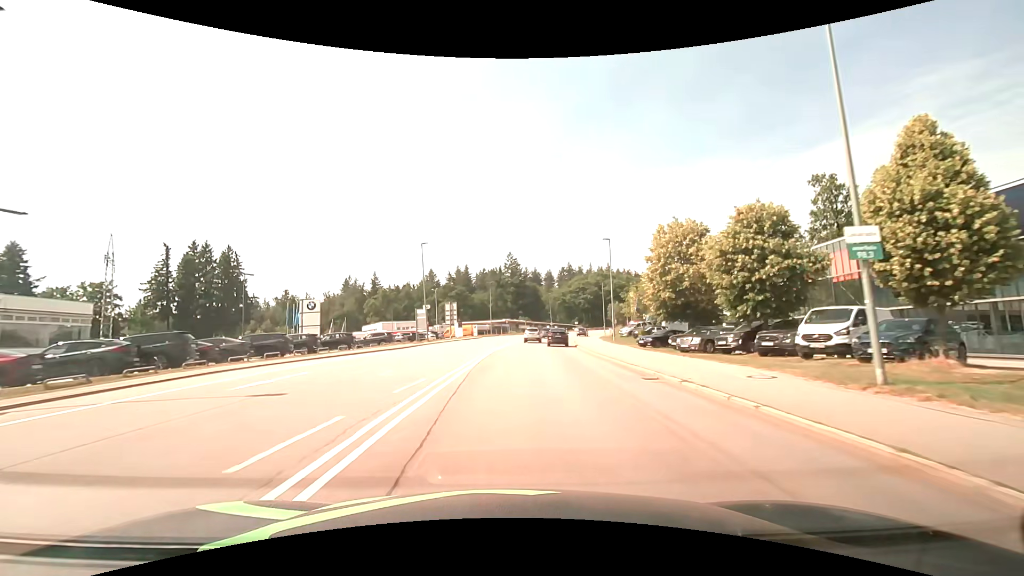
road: secondary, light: Day
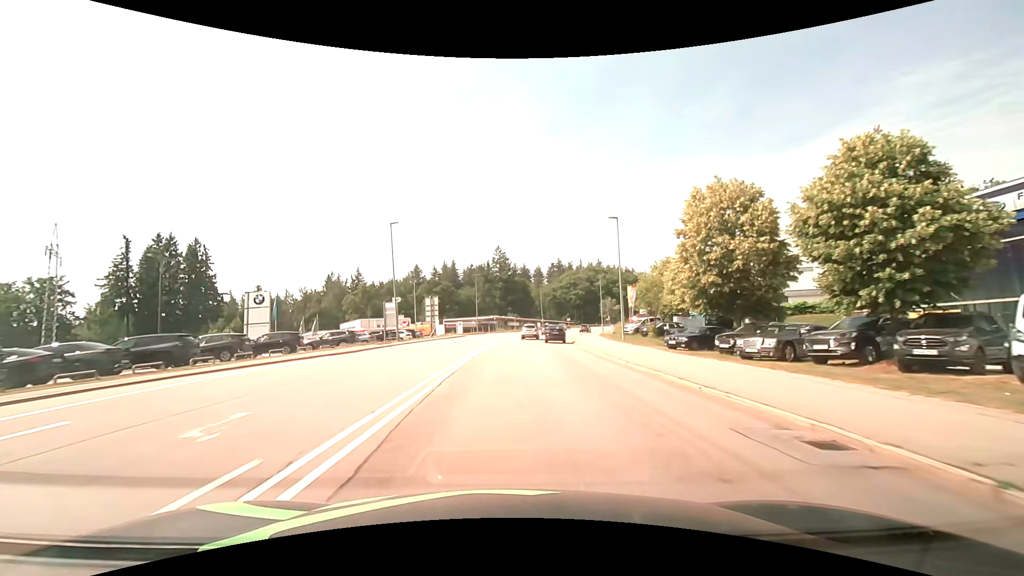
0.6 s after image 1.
(+0.1, +8.7) m; +1°
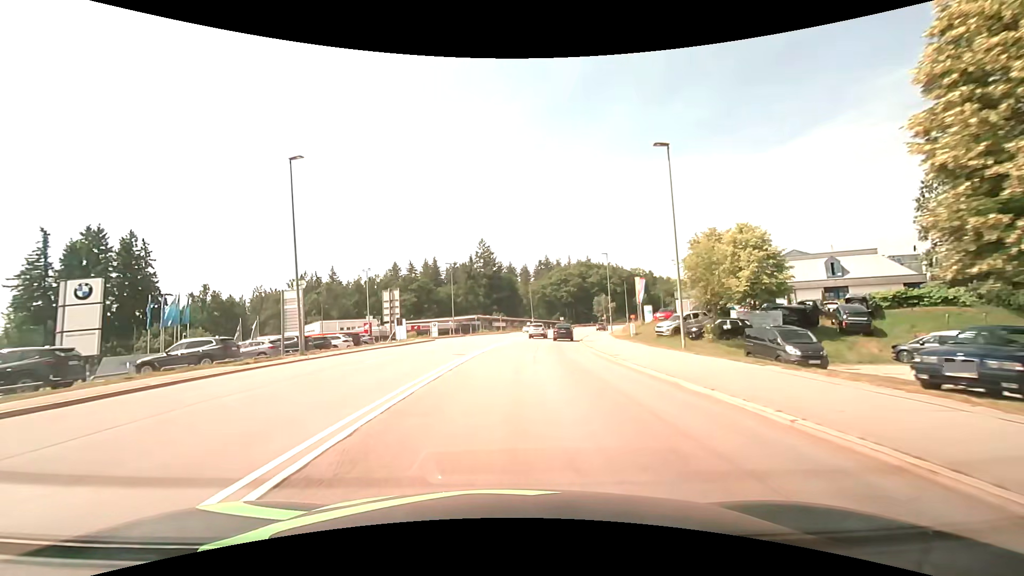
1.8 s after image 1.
(+0.3, +17.0) m; +1°
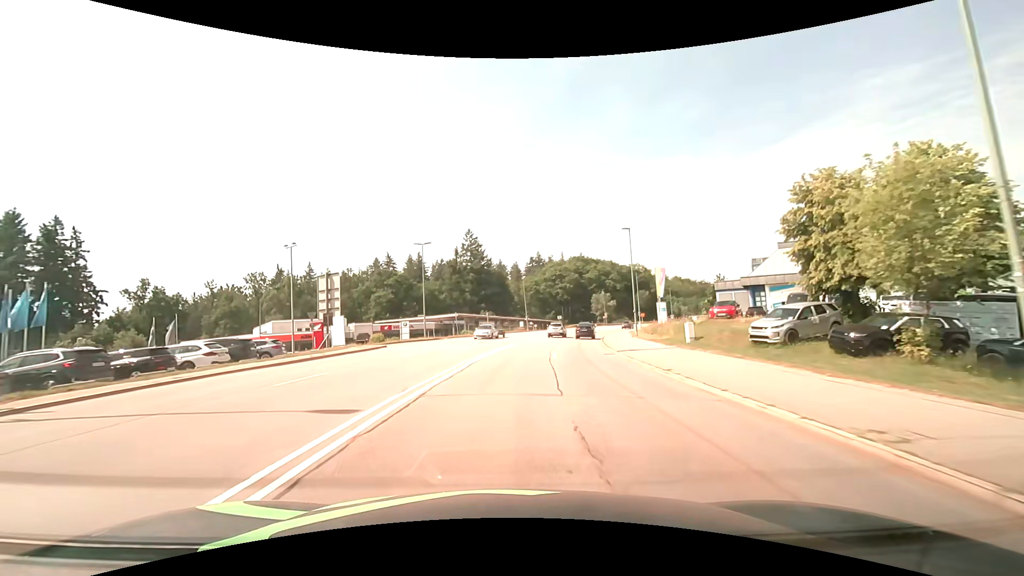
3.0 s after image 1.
(+0.2, +16.6) m; +1°
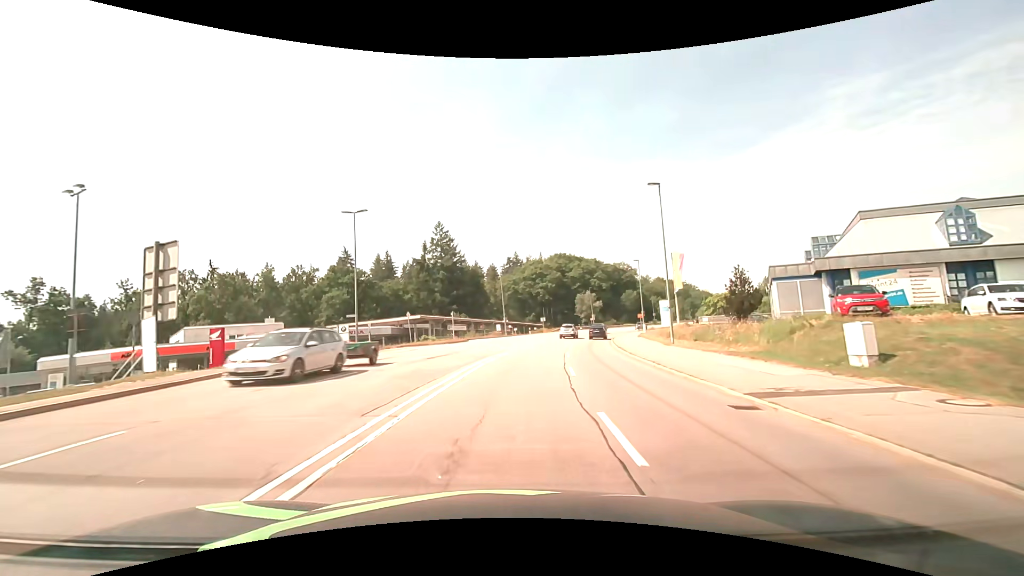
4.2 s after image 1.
(+0.3, +16.3) m; +3°
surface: asphalt
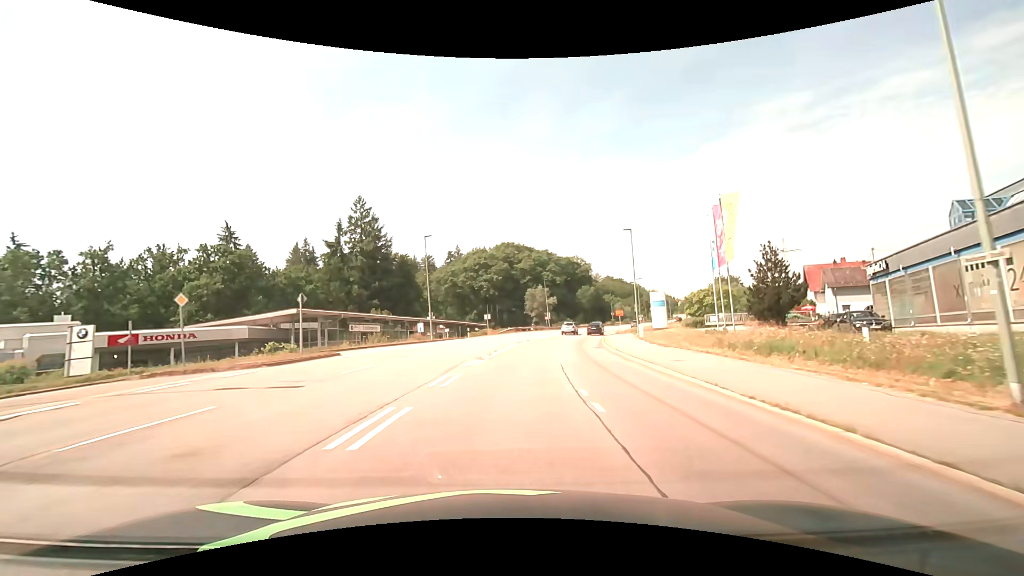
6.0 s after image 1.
(+1.2, +24.1) m; +6°
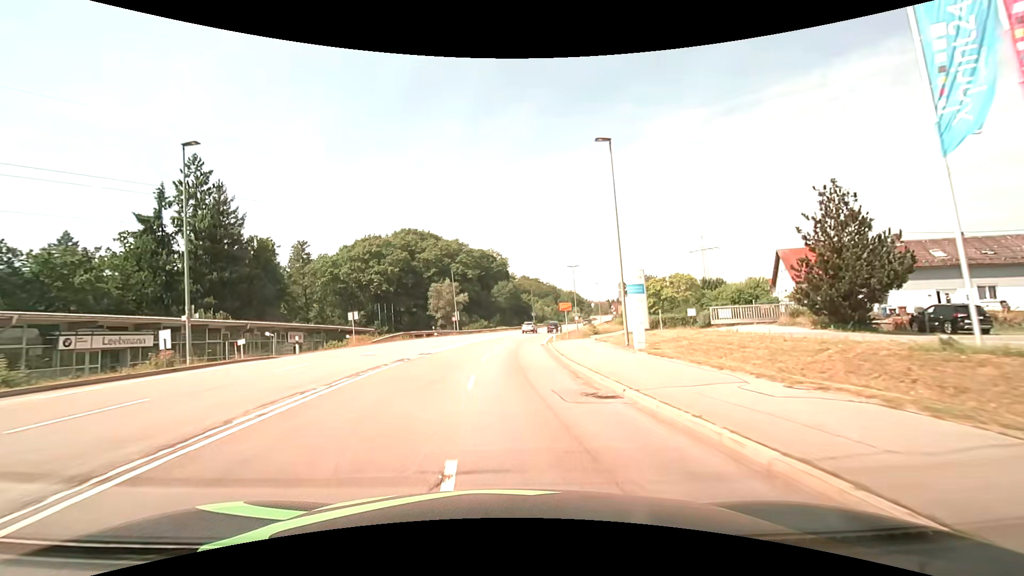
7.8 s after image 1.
(+2.3, +24.2) m; +10°
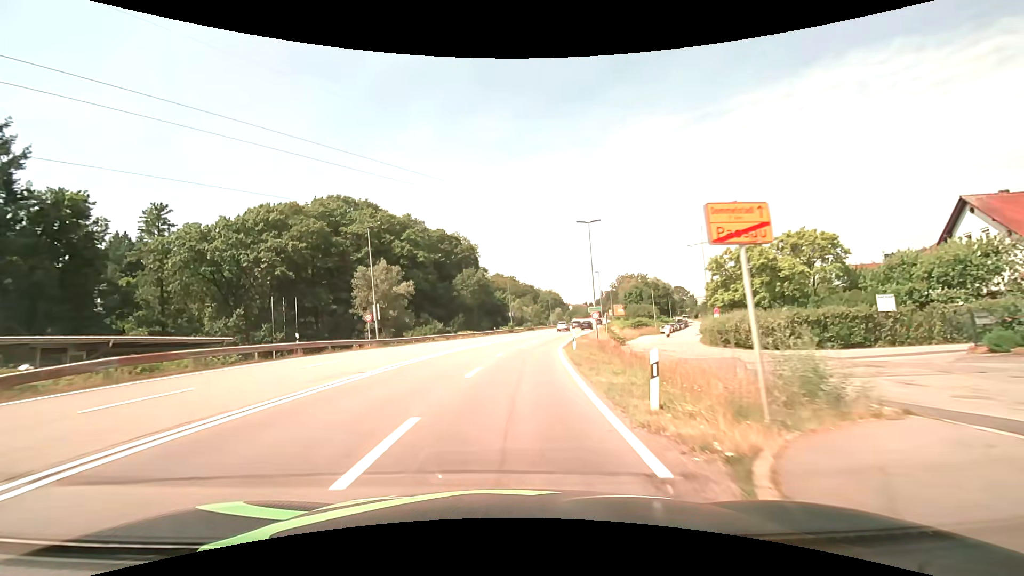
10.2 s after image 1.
(+0.8, +33.1) m; +3°
(0, +10) (+1, +20) (+2, +30) (+3, +40) (+5, +50) (+7, +60) (+9, +69) (+11, +79) (+13, +89) (+16, +98) m
